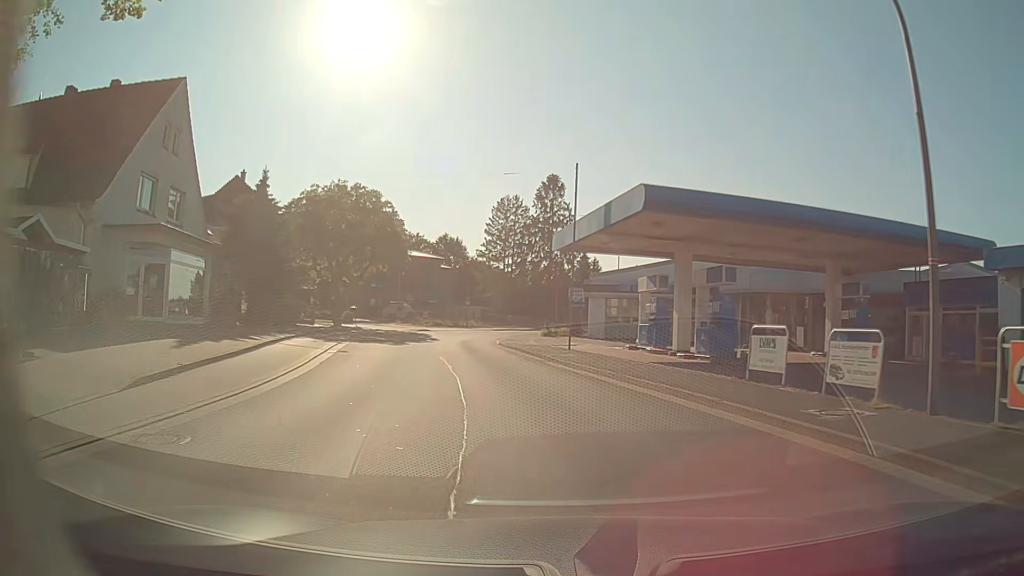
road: tertiary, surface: asphalt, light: Day
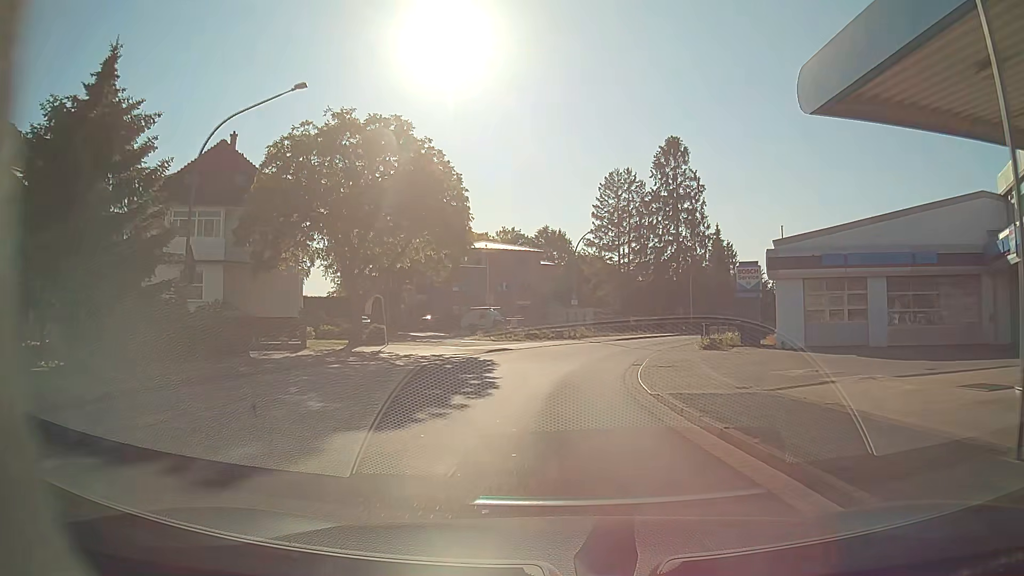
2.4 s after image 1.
(-2.6, +21.0) m; -11°
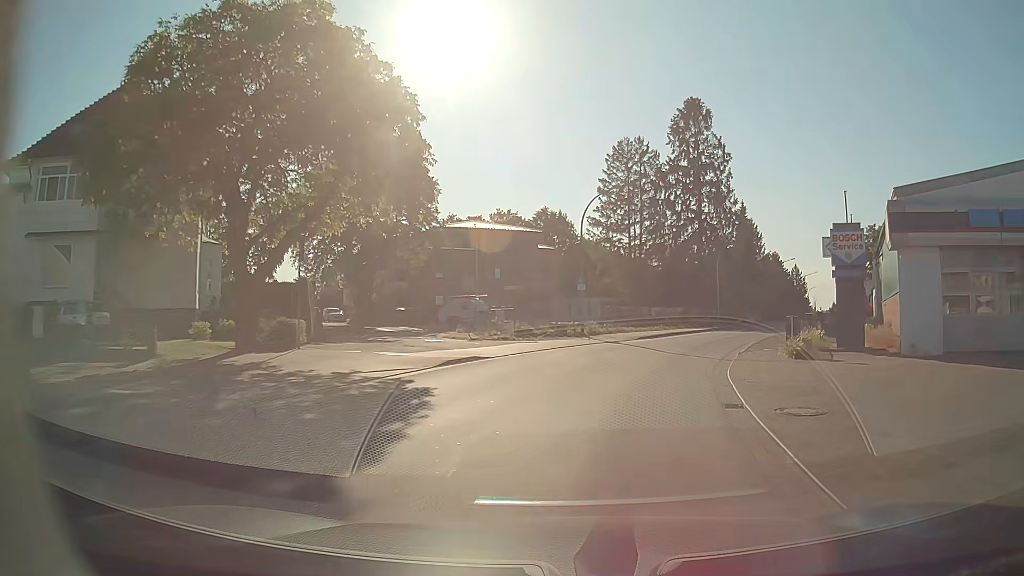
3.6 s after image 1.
(-0.1, +11.7) m; 0°
